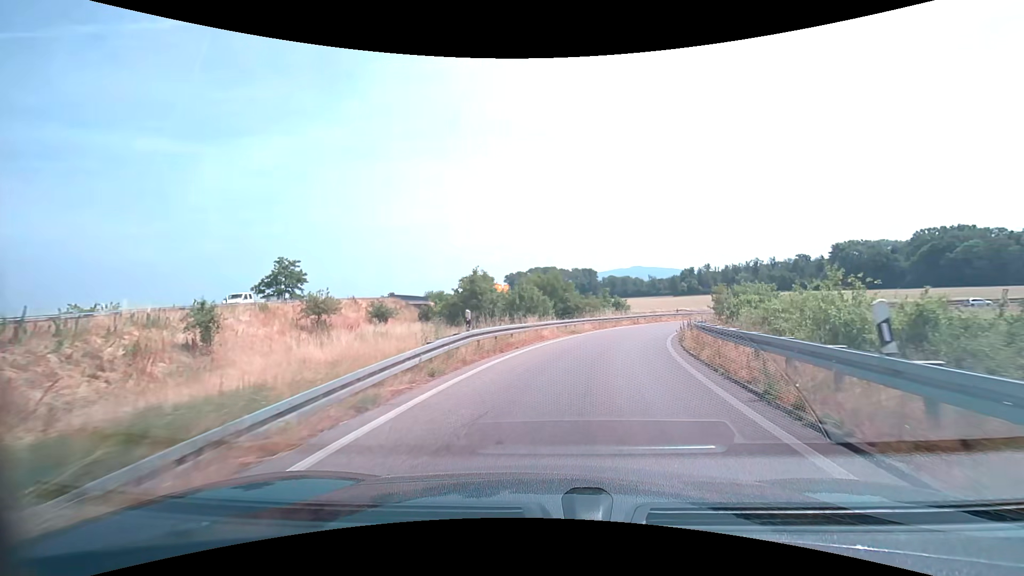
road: trunk_link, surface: asphalt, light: Day
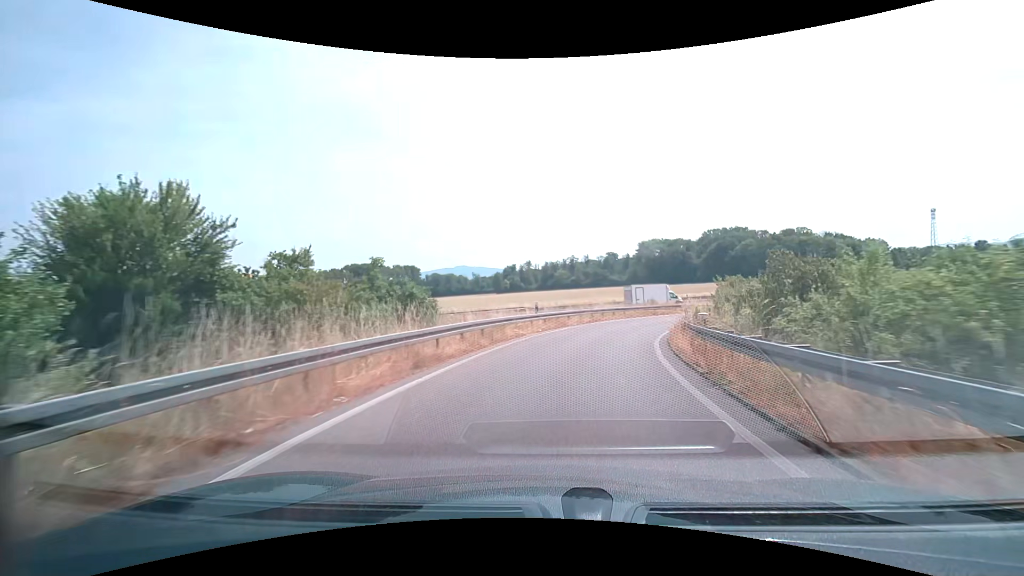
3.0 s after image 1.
(+6.0, +32.6) m; +21°
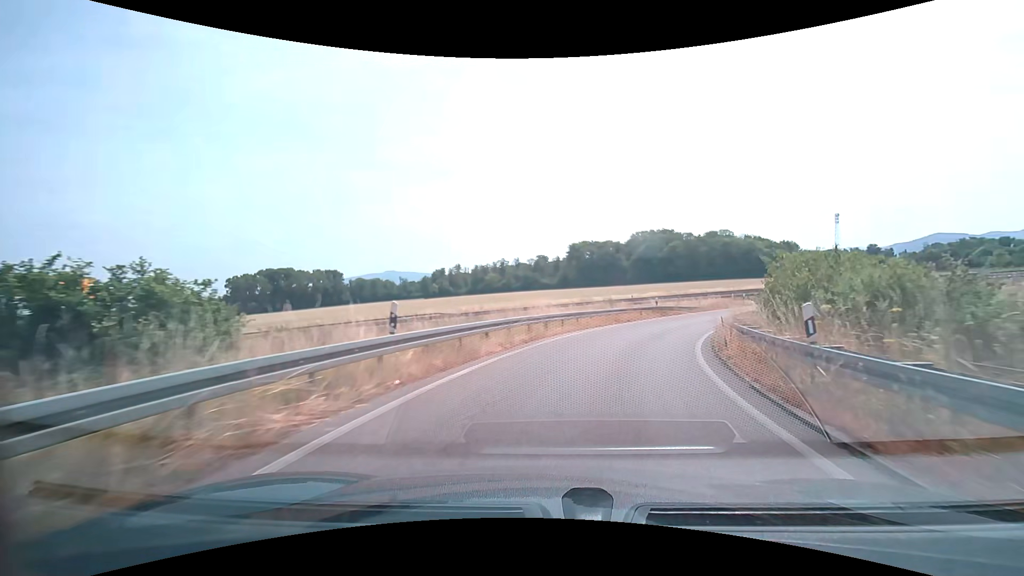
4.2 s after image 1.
(+0.7, +14.3) m; +7°
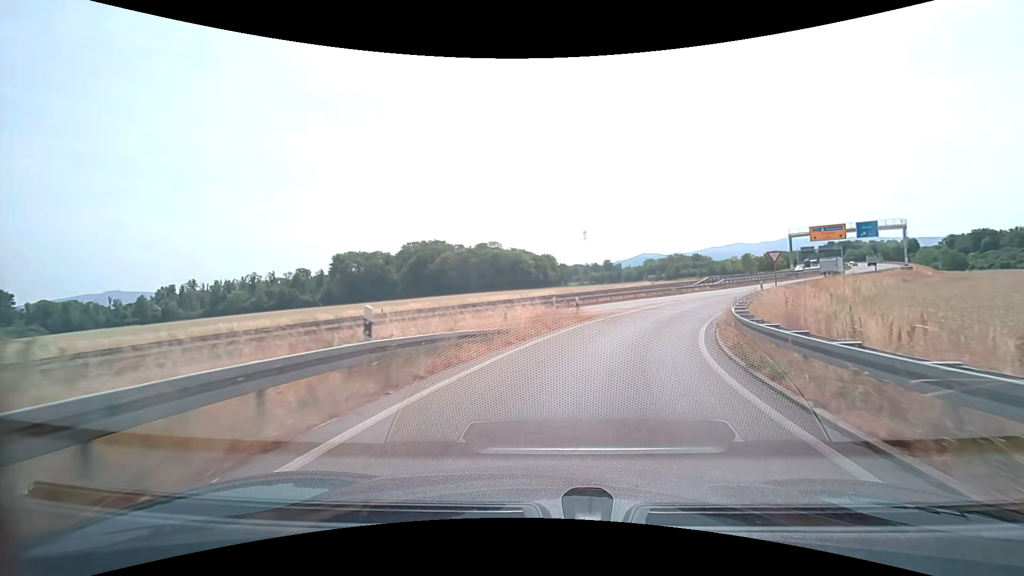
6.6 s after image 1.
(+5.9, +26.8) m; +25°
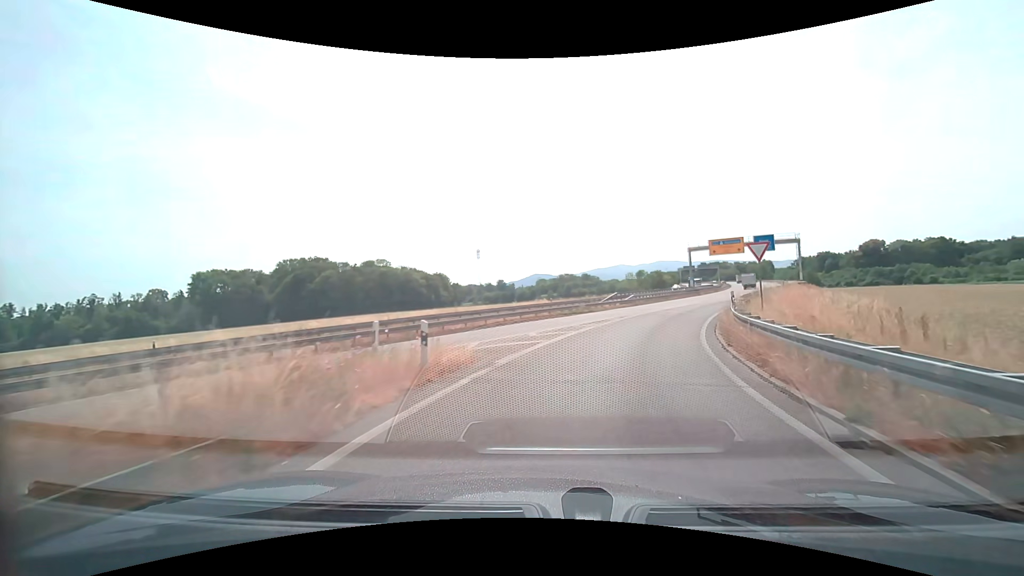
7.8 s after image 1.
(+1.5, +13.4) m; +12°
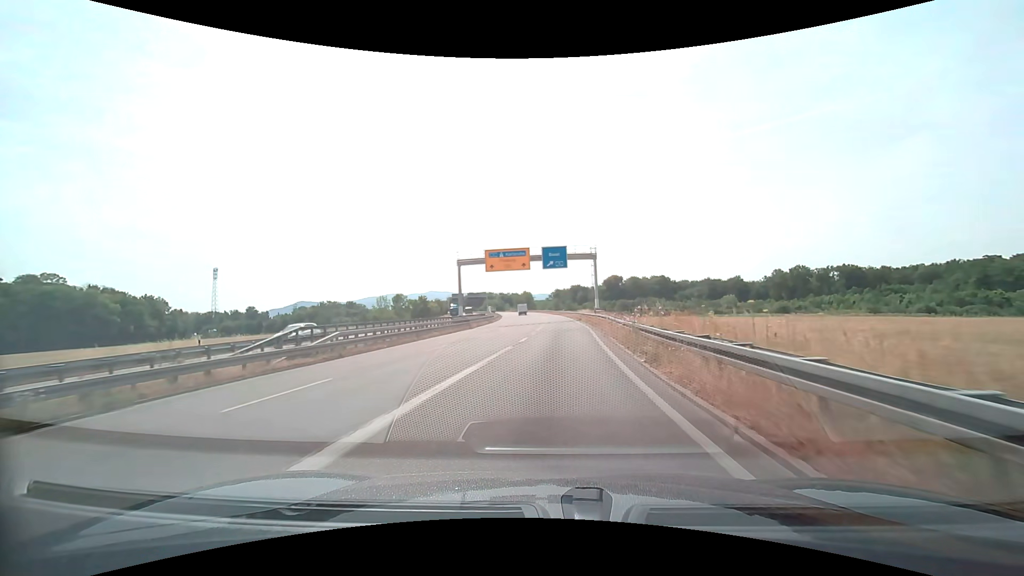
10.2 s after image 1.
(+7.6, +29.5) m; +27°
